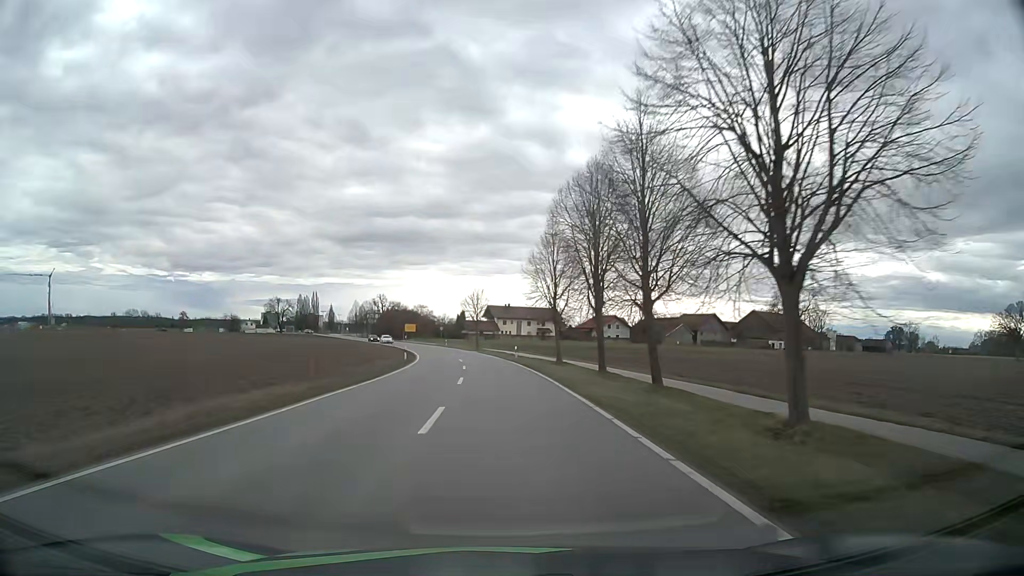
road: tertiary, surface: asphalt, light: Day
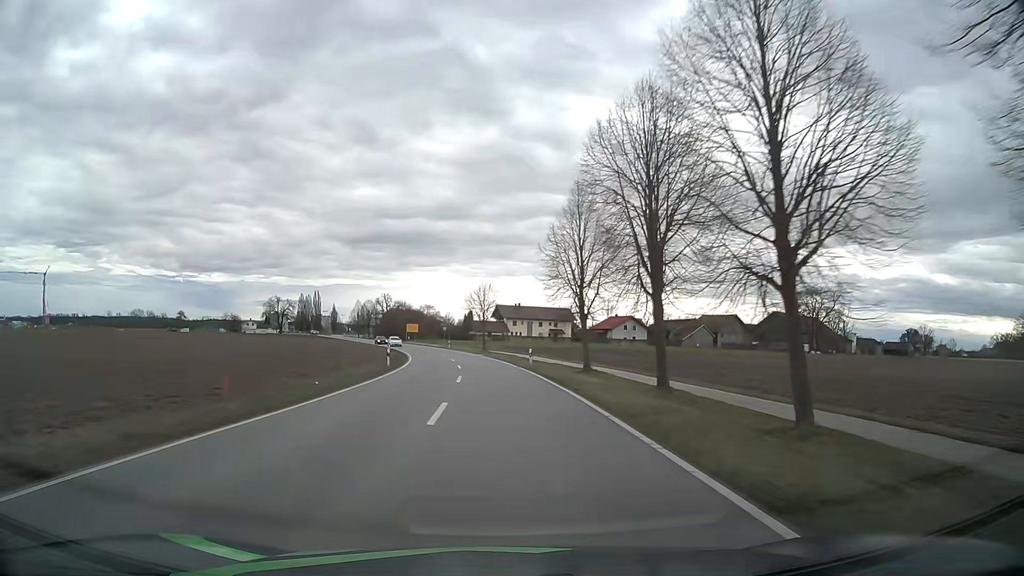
(0.0, +10.8) m; 0°
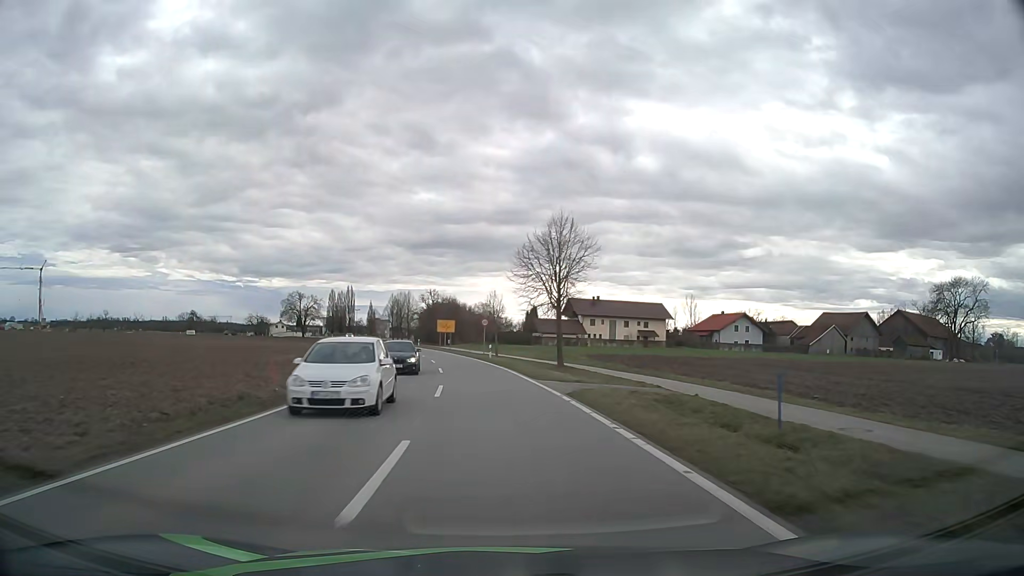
(-1.7, +42.8) m; -5°
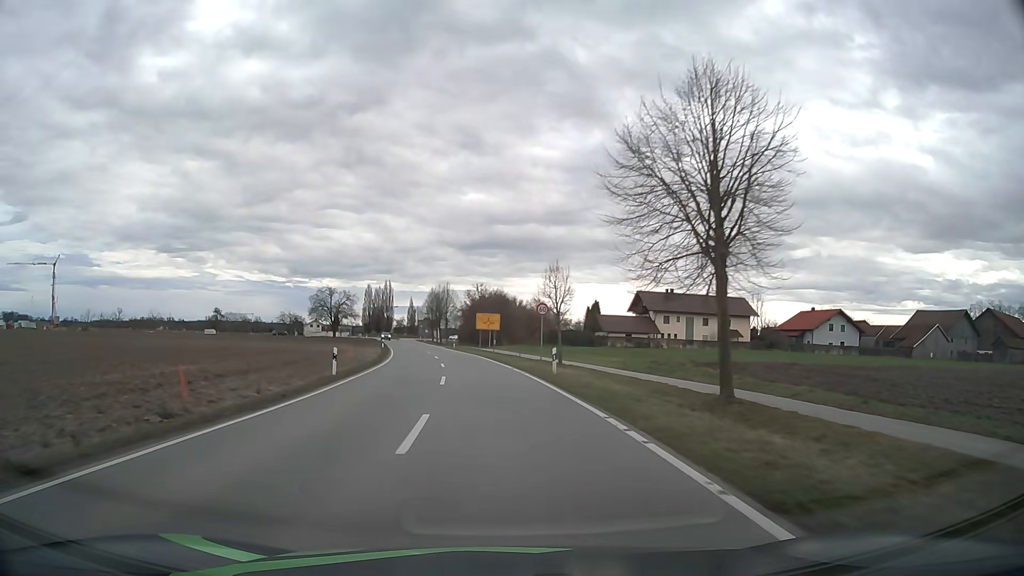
(-0.7, +21.1) m; -4°
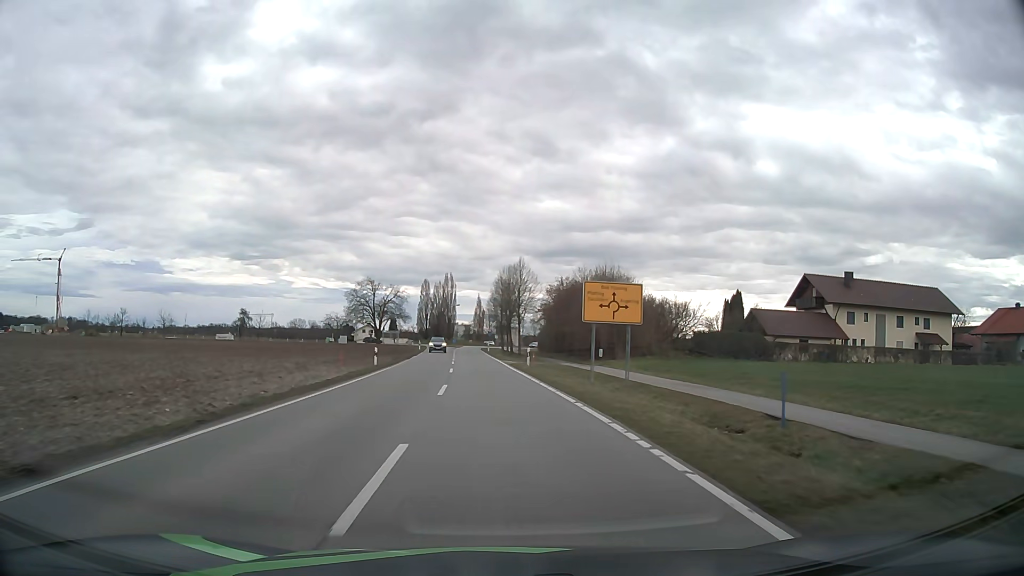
(-2.6, +39.3) m; -7°
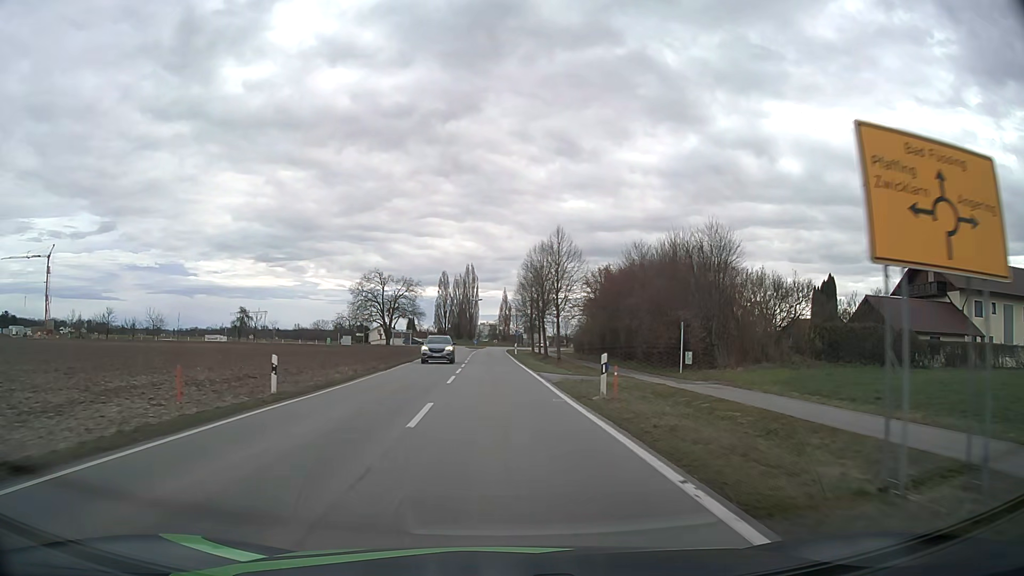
(-0.4, +18.9) m; -2°
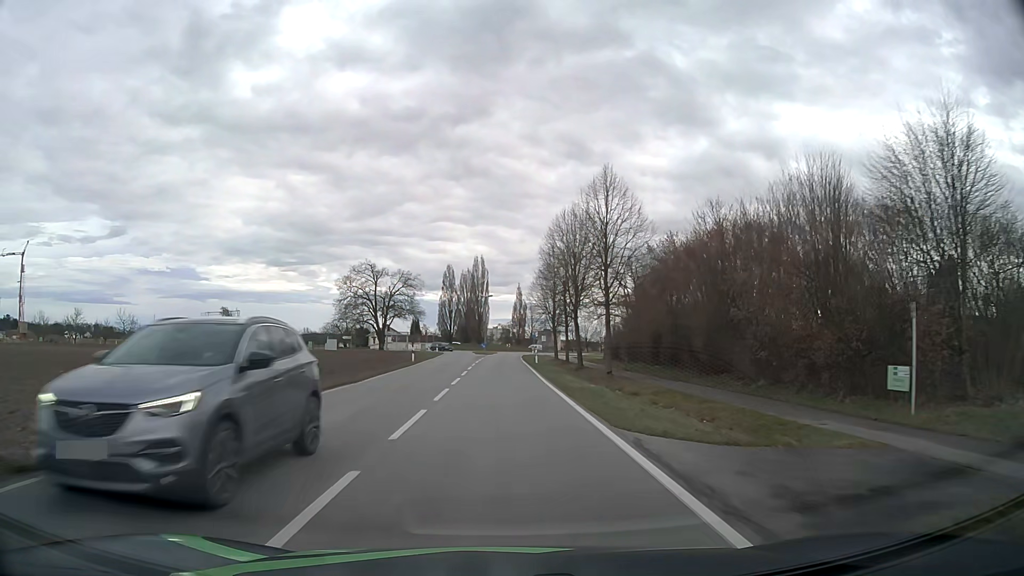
(-0.2, +18.6) m; -1°
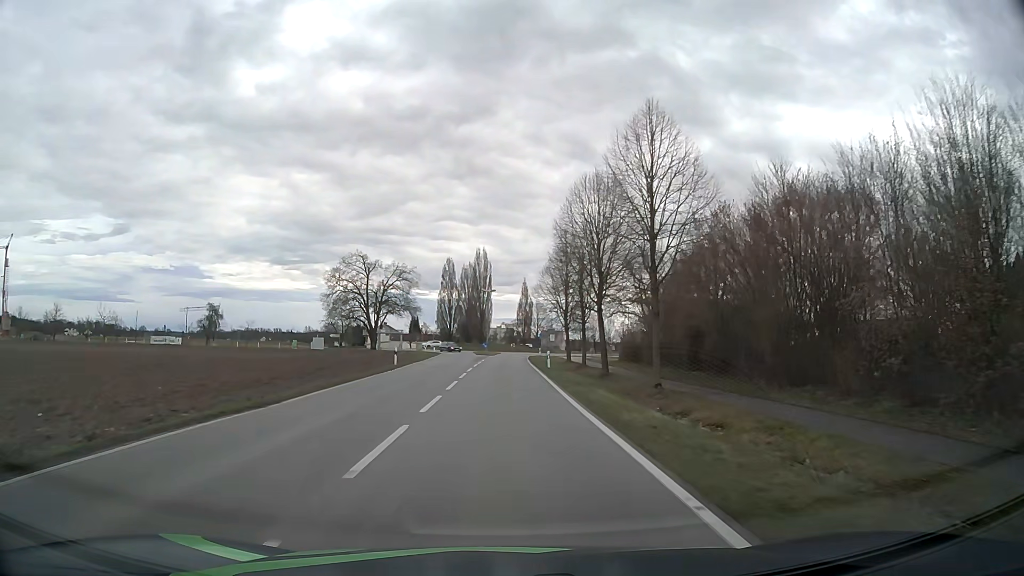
(0.0, +9.2) m; 0°
(0, +10) (0, +20) (0, +30) (0, +40) (0, +50) (0, +60) (0, +70) (+1, +80) (+2, +90) (+6, +99) m
